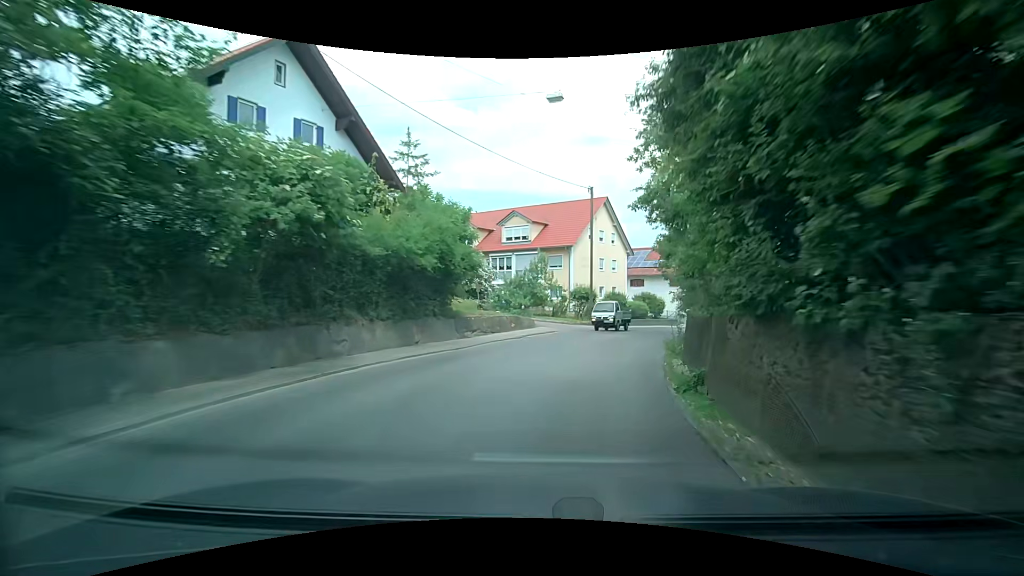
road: secondary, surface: asphalt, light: Day
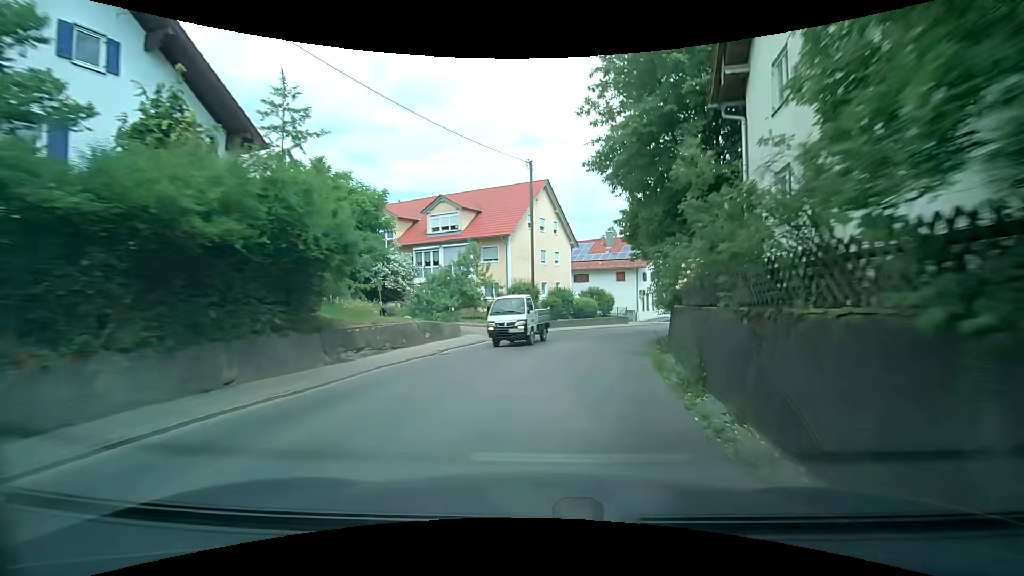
(+0.6, +7.0) m; +9°
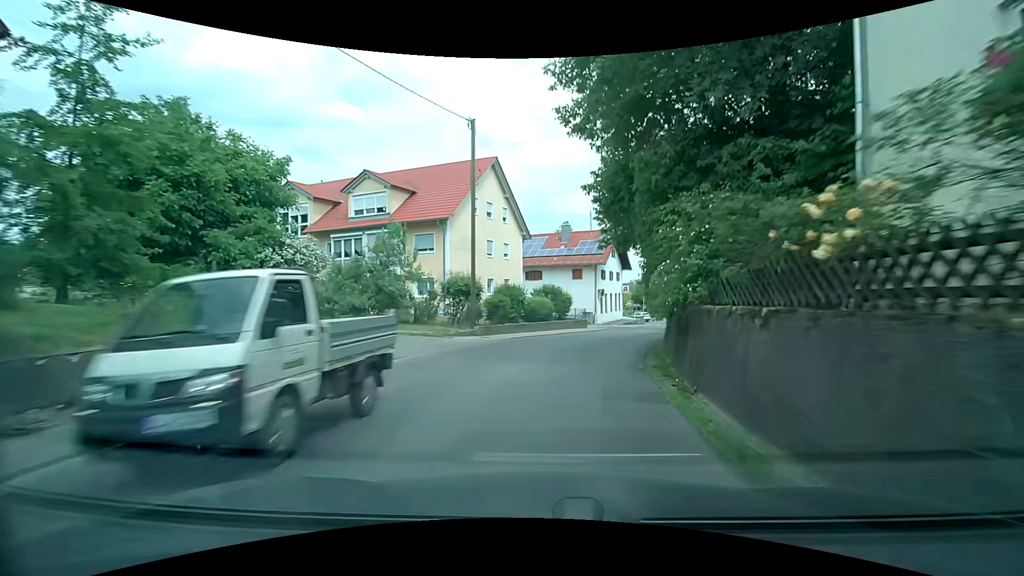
(+0.3, +6.8) m; +6°
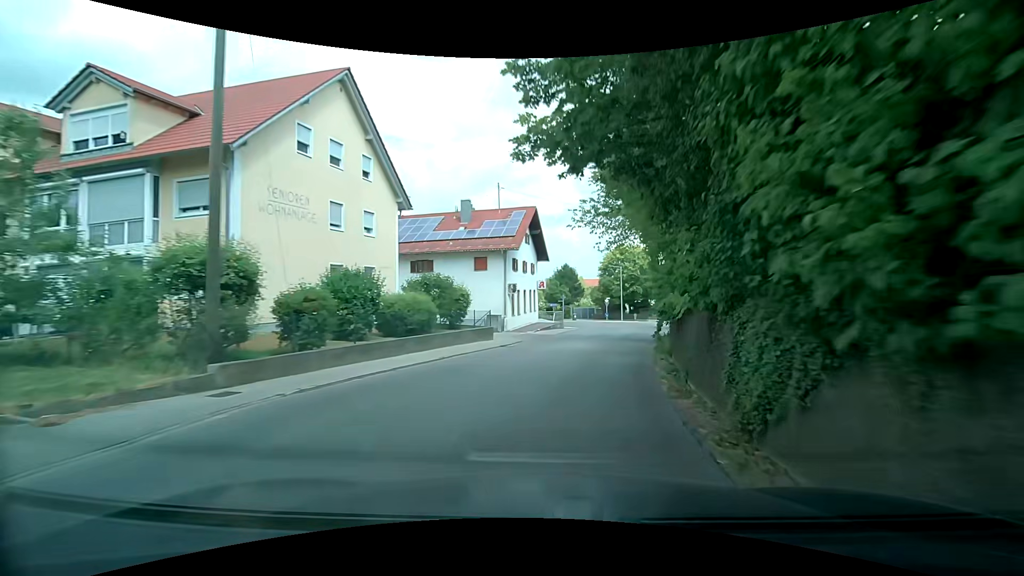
(+0.8, +13.4) m; +9°
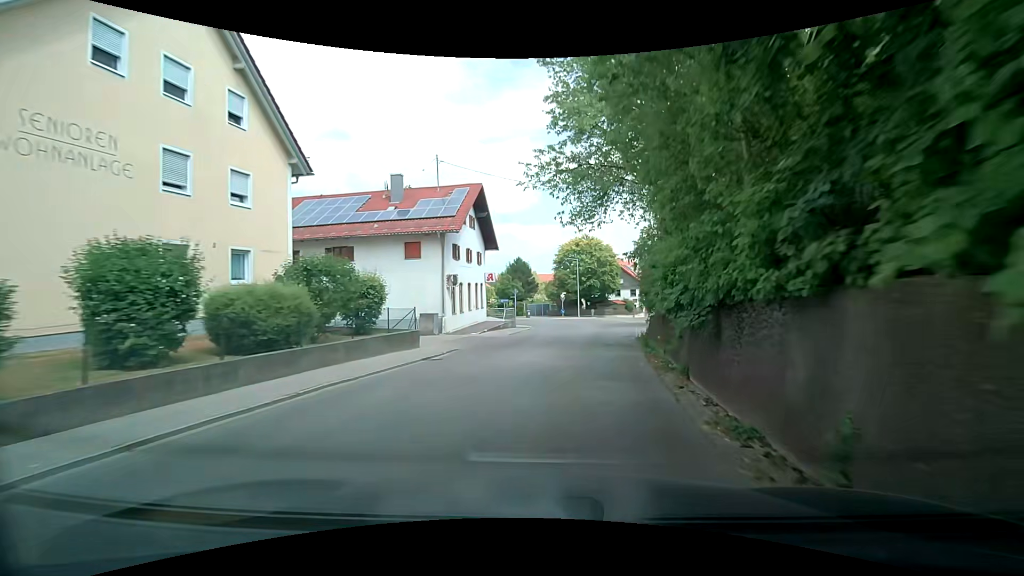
(+0.3, +6.7) m; +4°
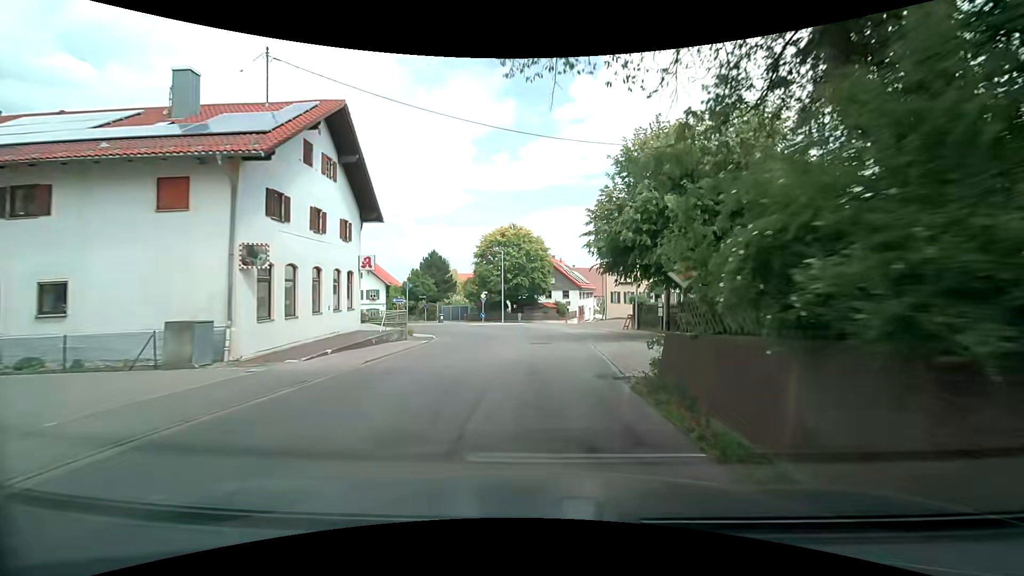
(+1.5, +13.9) m; +10°
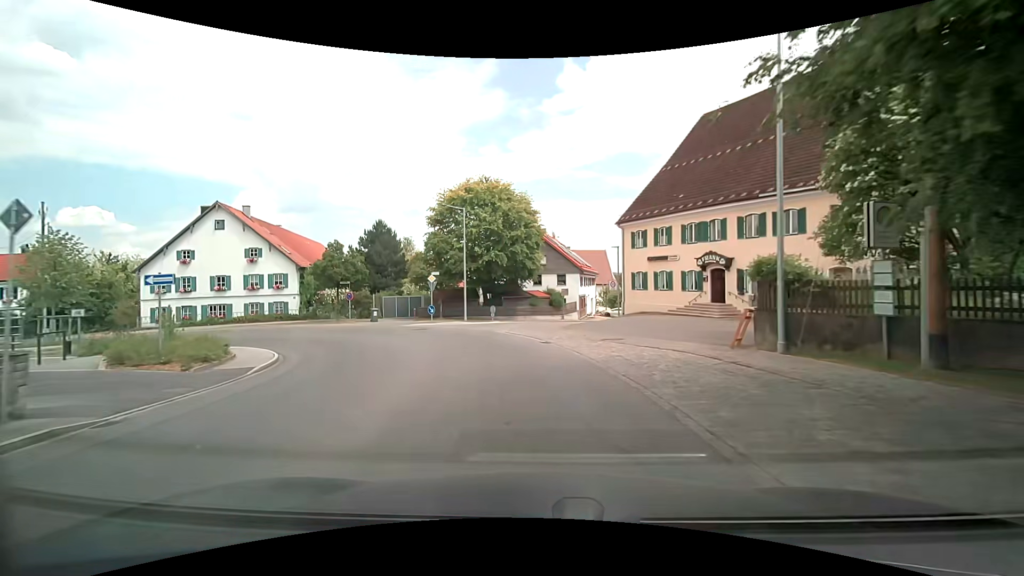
(+0.7, +20.7) m; +2°
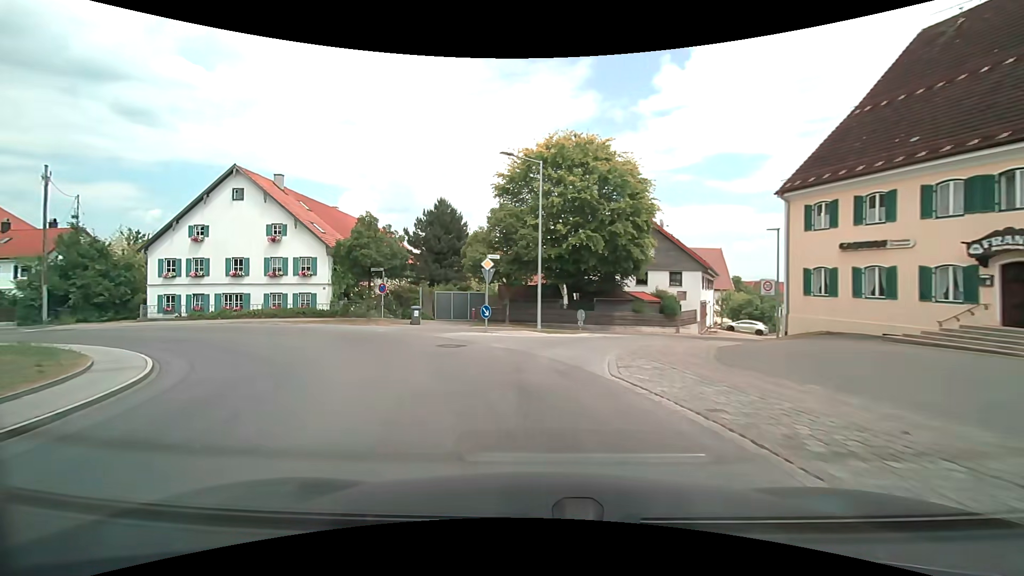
(-0.7, +12.2) m; -9°
(-1, +10) (-6, +19) (-13, +26) (-22, +30) (-32, +31) (-42, +30) (-52, +29) (-62, +29) (-72, +29) (-82, +28) m
